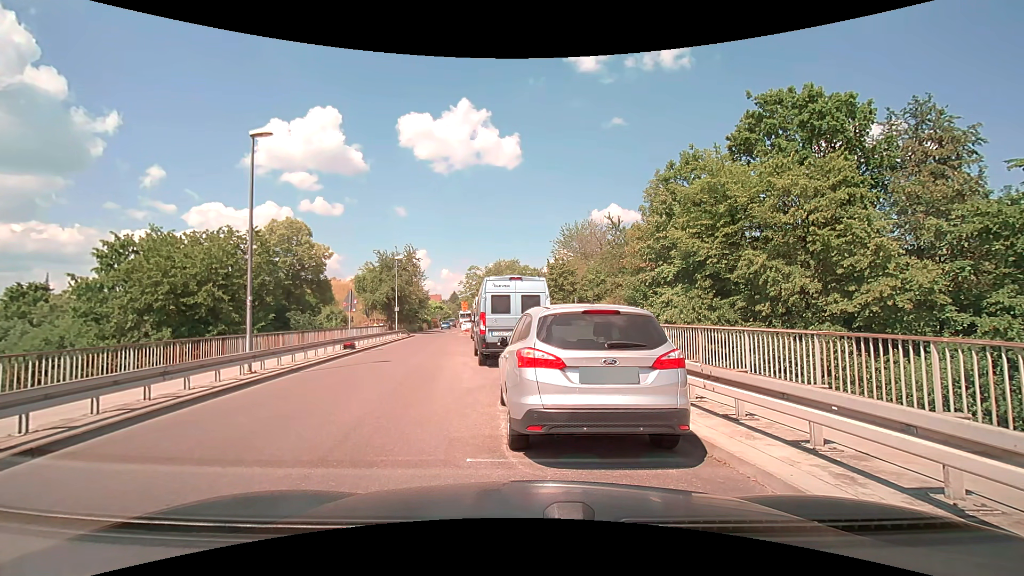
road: residential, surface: asphalt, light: Day
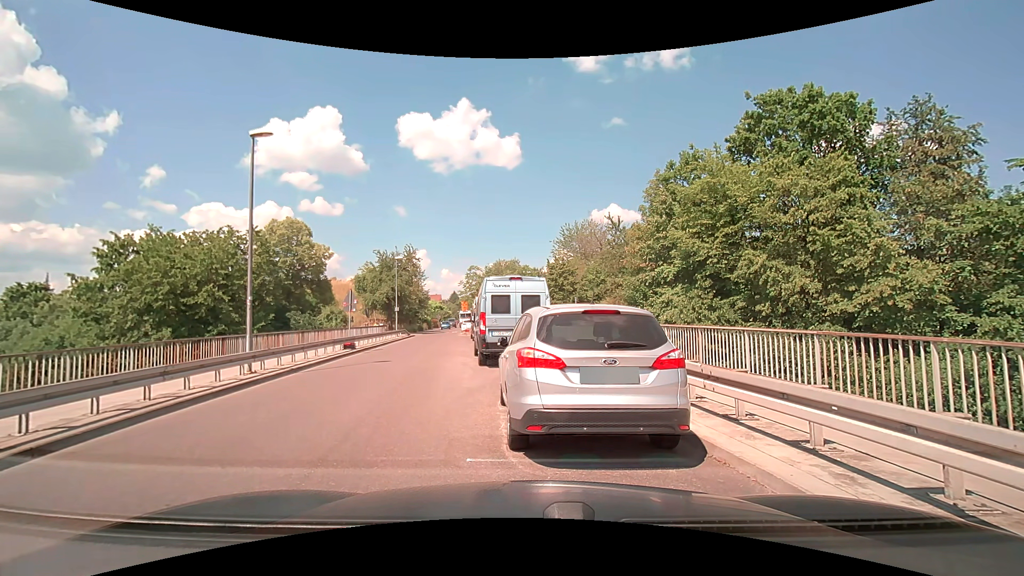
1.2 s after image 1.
(0.0, 0.0) m; 0°
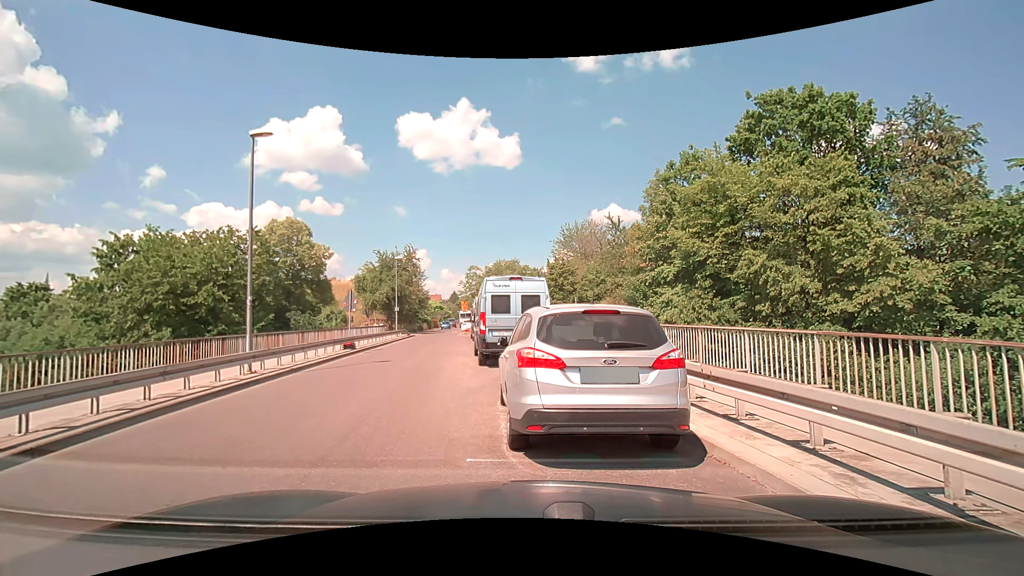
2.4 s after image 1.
(0.0, 0.0) m; 0°
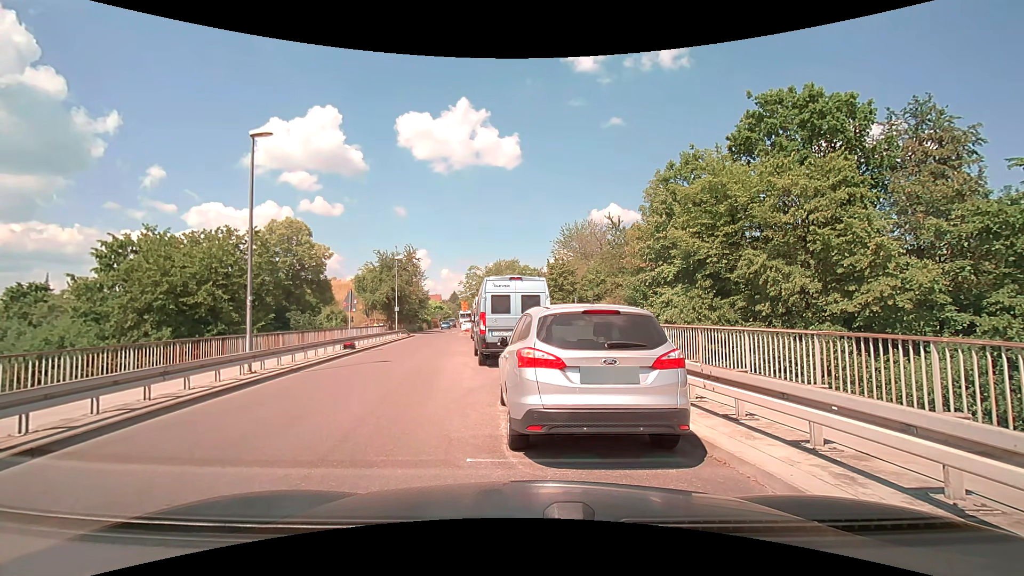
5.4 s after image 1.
(0.0, 0.0) m; 0°
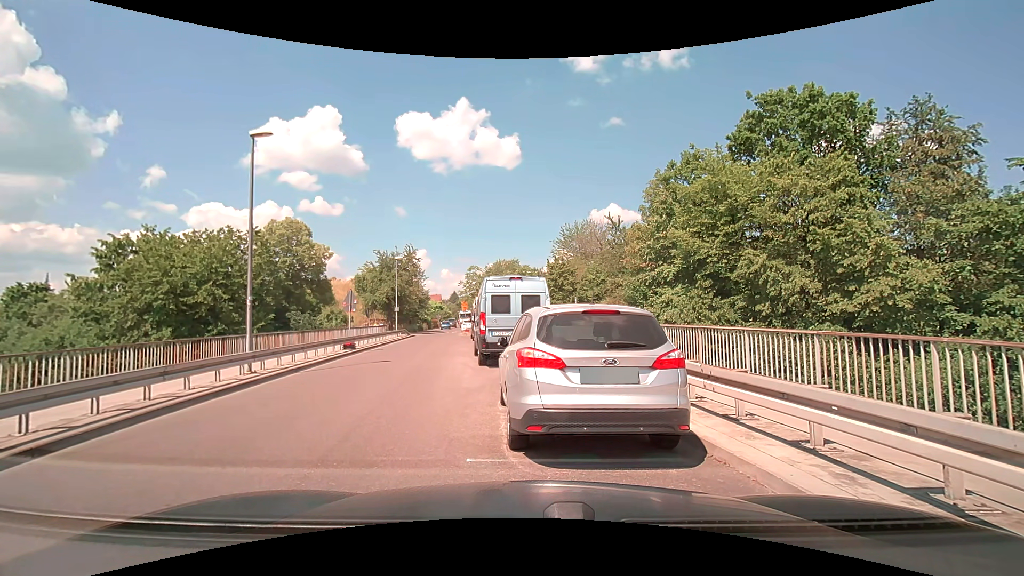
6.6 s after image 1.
(0.0, 0.0) m; 0°
